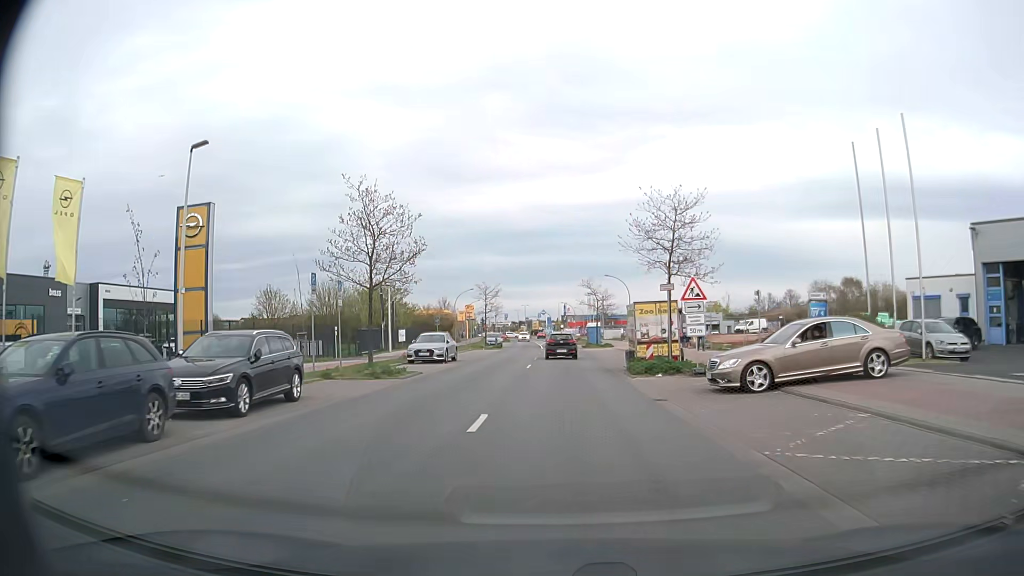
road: tertiary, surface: asphalt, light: Day
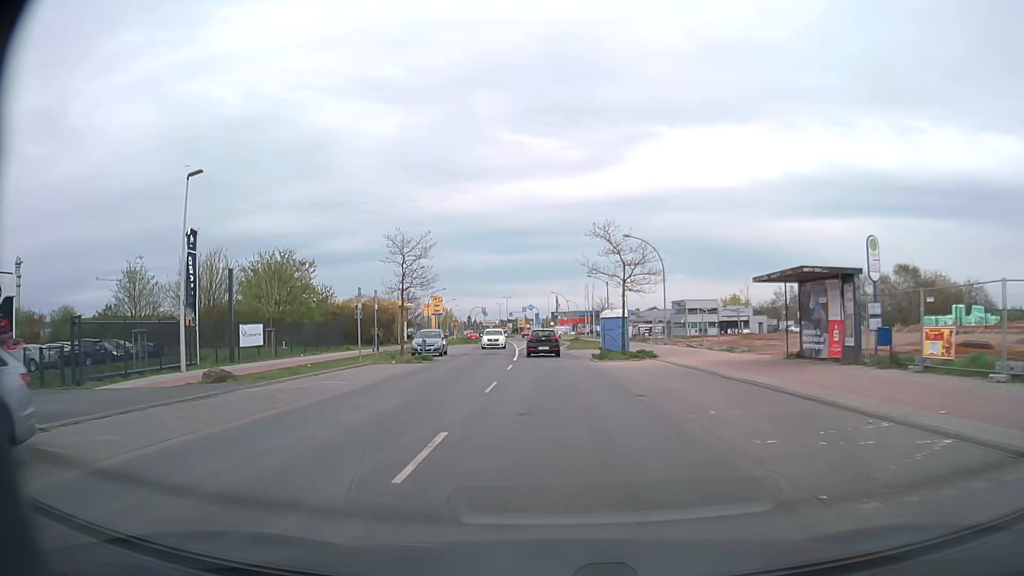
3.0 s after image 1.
(+0.5, +30.4) m; +1°
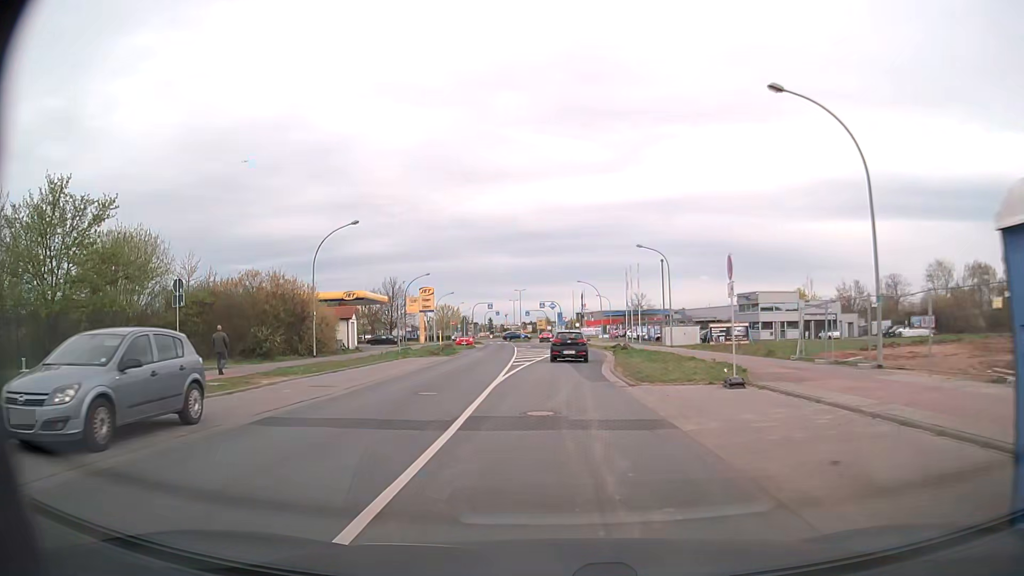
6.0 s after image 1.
(-0.4, +29.8) m; -2°
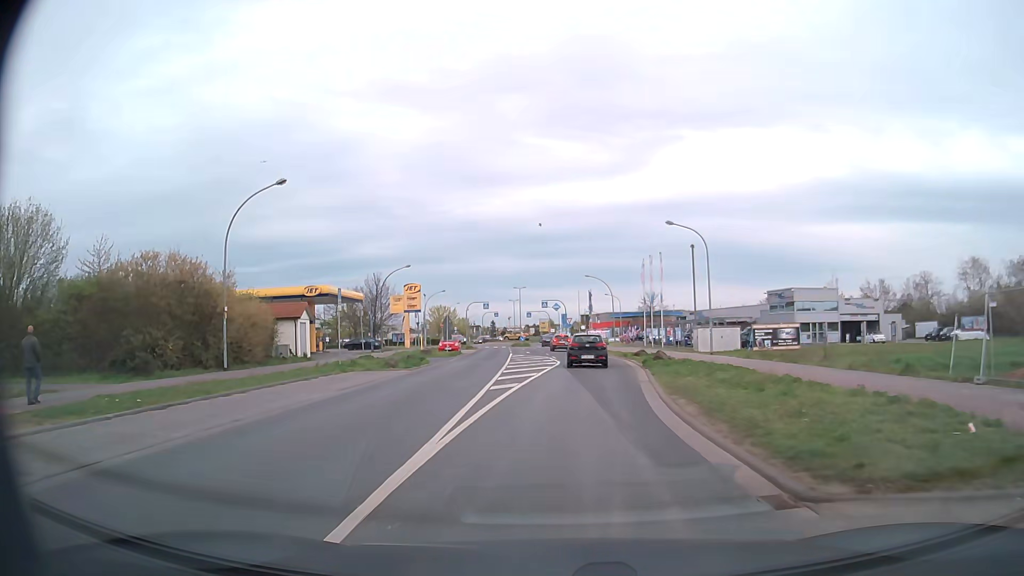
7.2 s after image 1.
(-0.1, +11.8) m; 0°
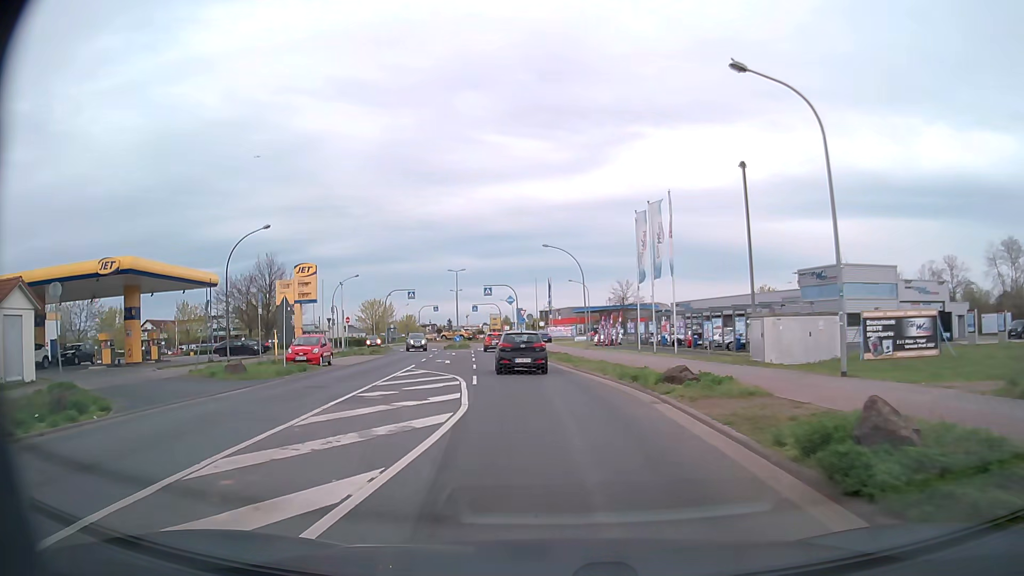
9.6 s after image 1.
(+1.0, +23.2) m; +3°
(0, +10) (-1, +20) (-2, +30) (-3, +40) (-4, +50) (-6, +60) (-6, +70) (-2, +79) (-1, +88) (-7, +96) m
